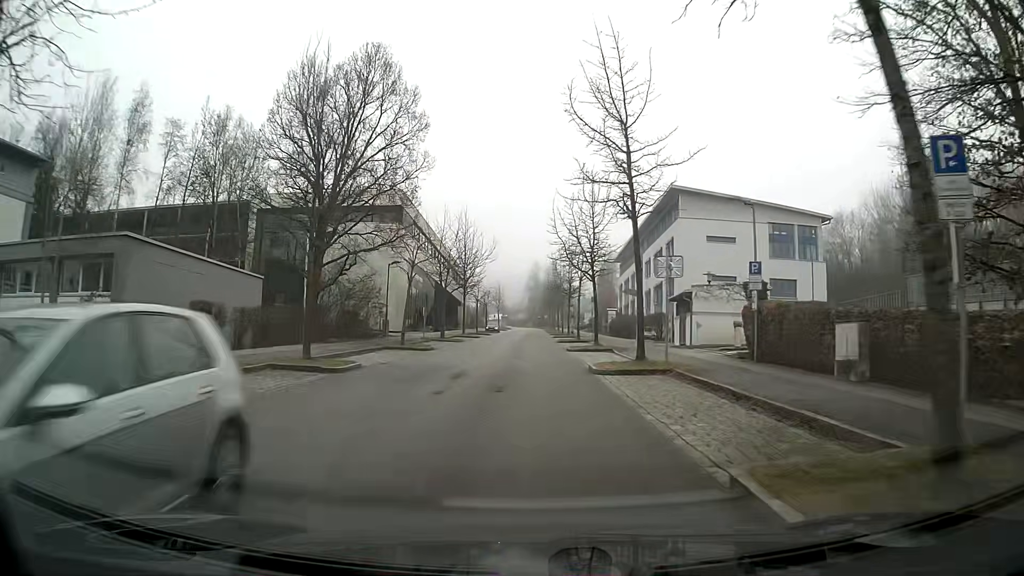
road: residential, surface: asphalt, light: Day
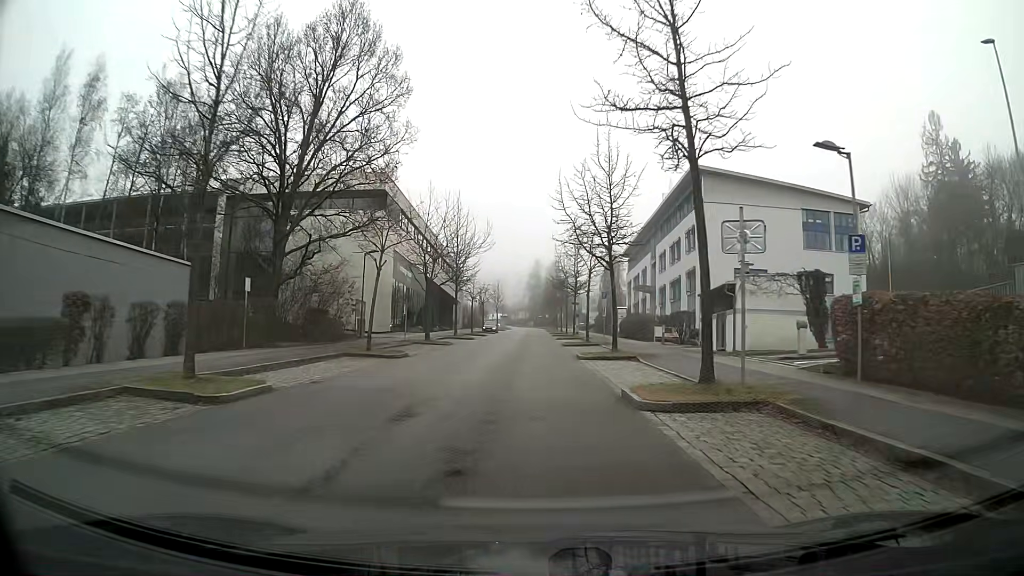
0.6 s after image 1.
(0.0, +7.1) m; 0°
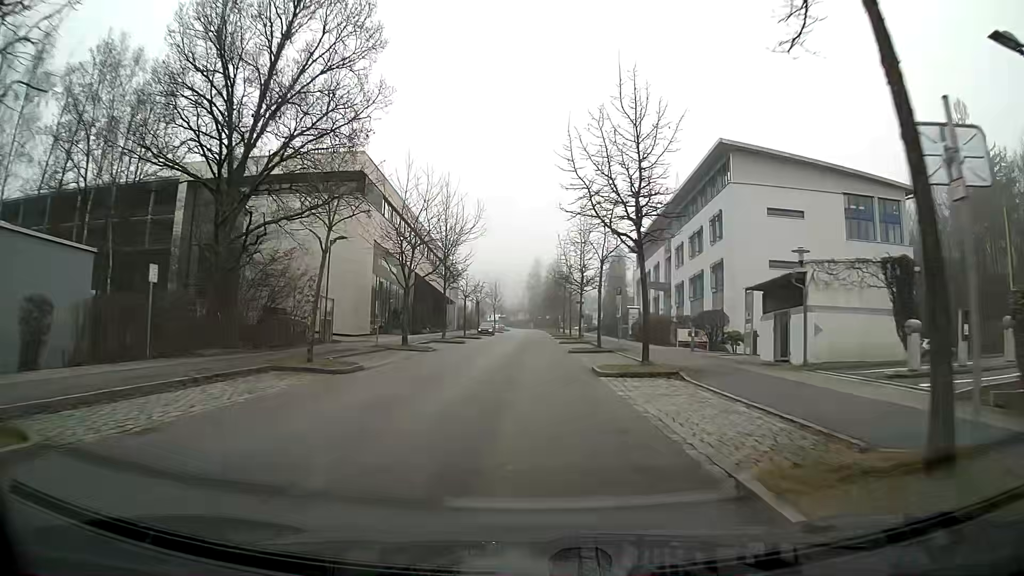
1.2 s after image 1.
(0.0, +7.1) m; 0°
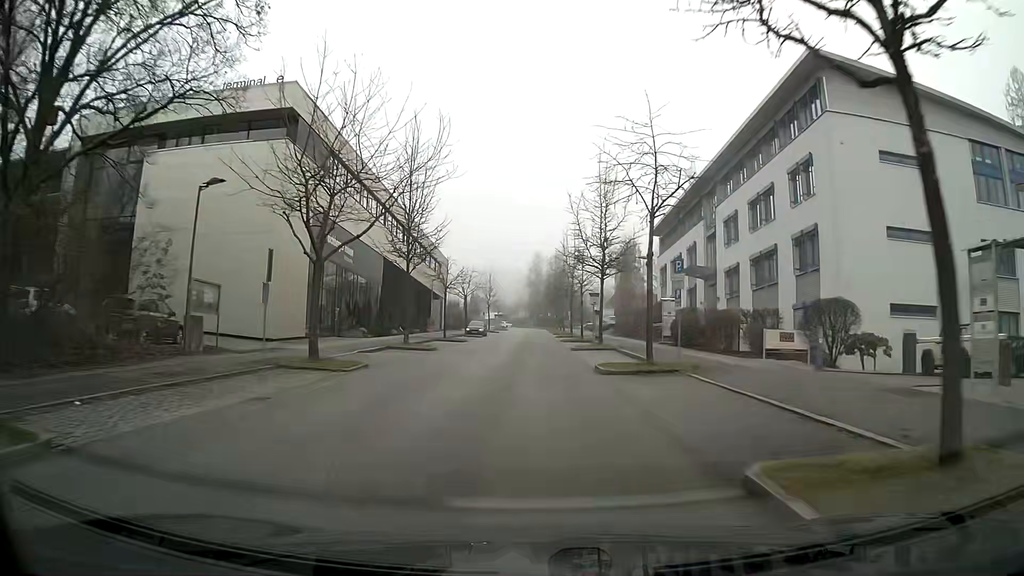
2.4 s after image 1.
(0.0, +14.1) m; 0°
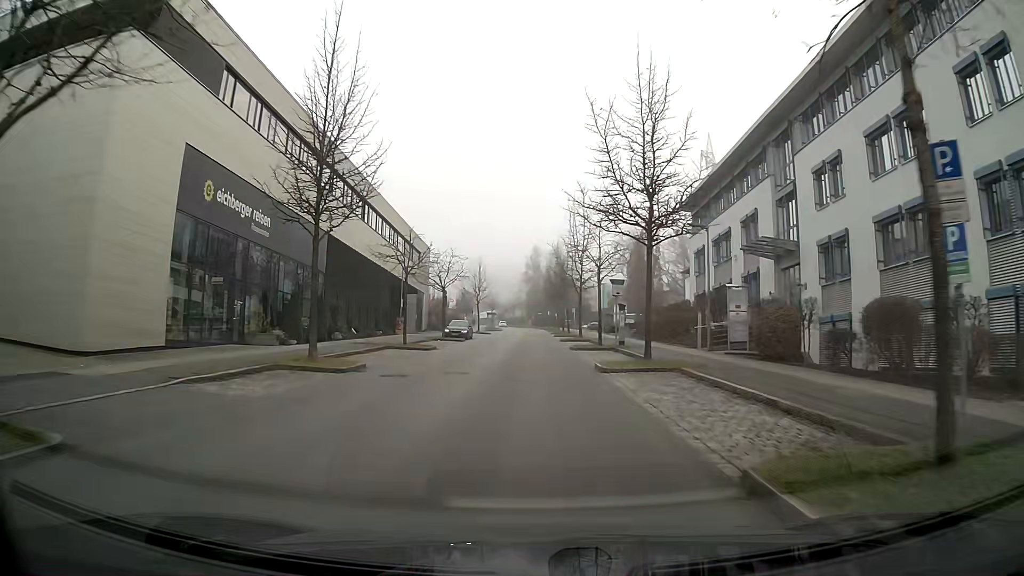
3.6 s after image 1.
(0.0, +14.0) m; 0°
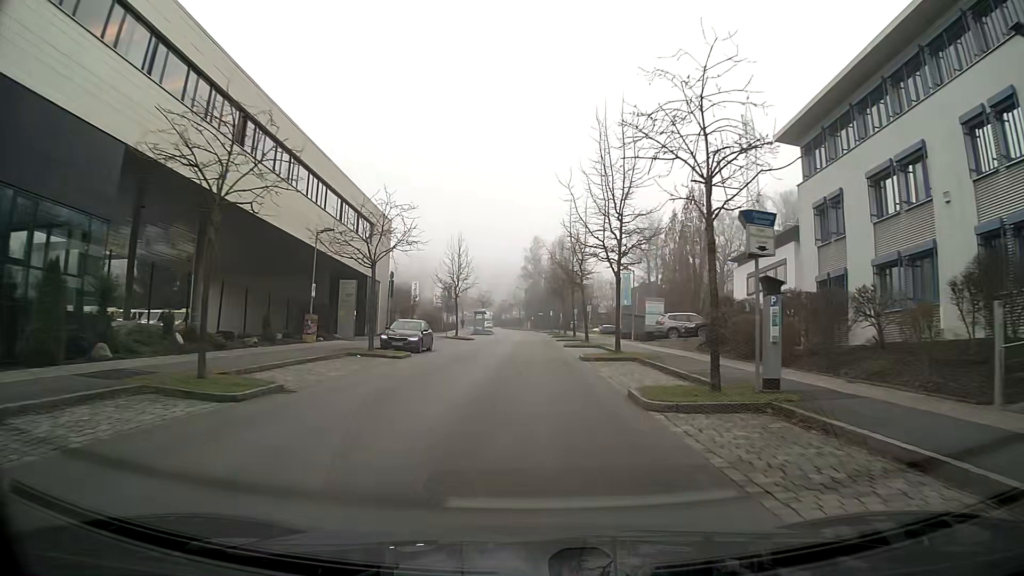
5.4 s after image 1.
(0.0, +21.1) m; 0°
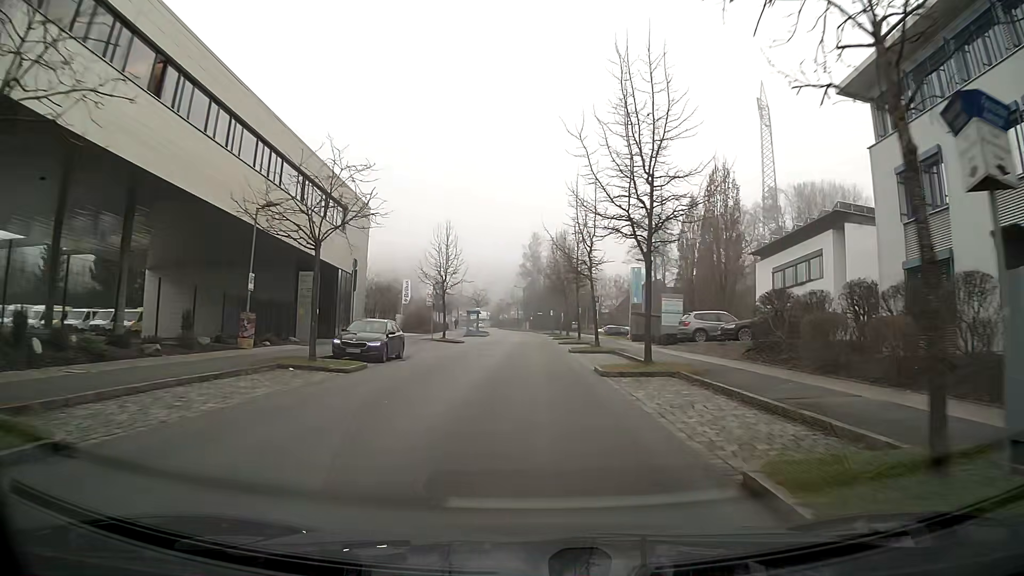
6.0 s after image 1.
(0.0, +7.1) m; 0°
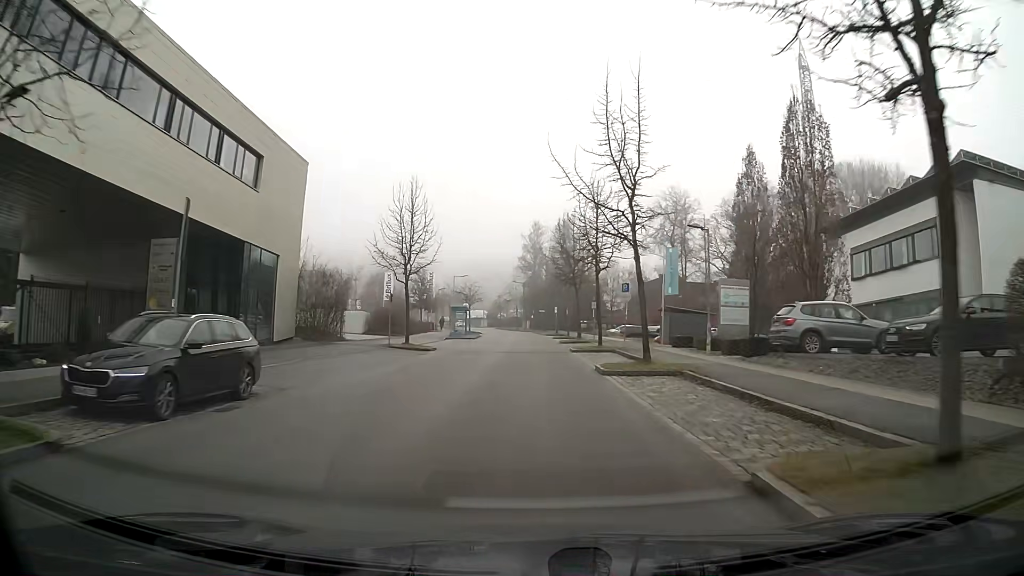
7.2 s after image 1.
(0.0, +14.3) m; 0°
(0, +10) (0, +20) (0, +30) (0, +40) (0, +50) (0, +60) (-1, +70) (-1, +80) (-2, +90) (-5, +99) m
